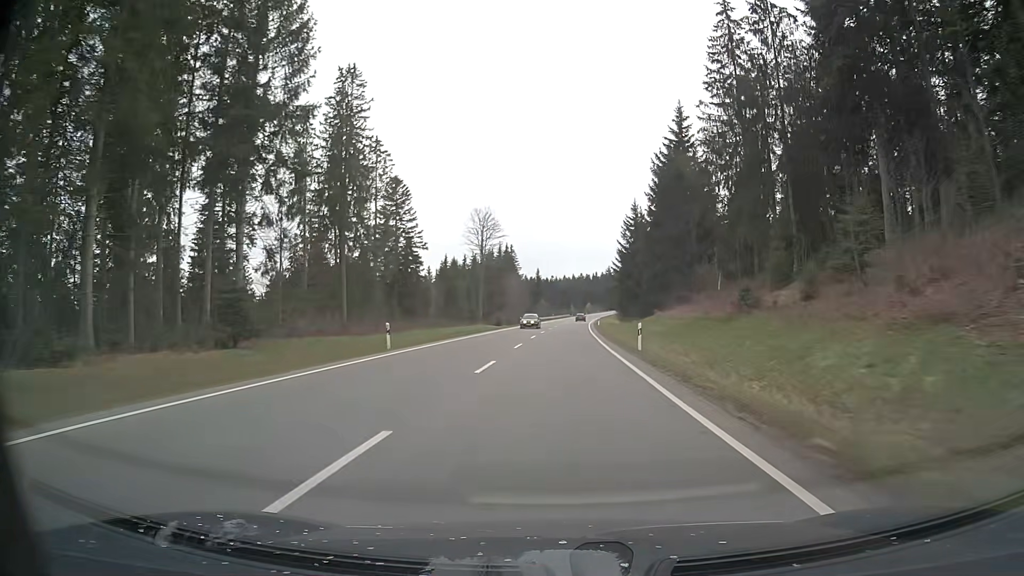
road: primary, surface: asphalt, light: Day
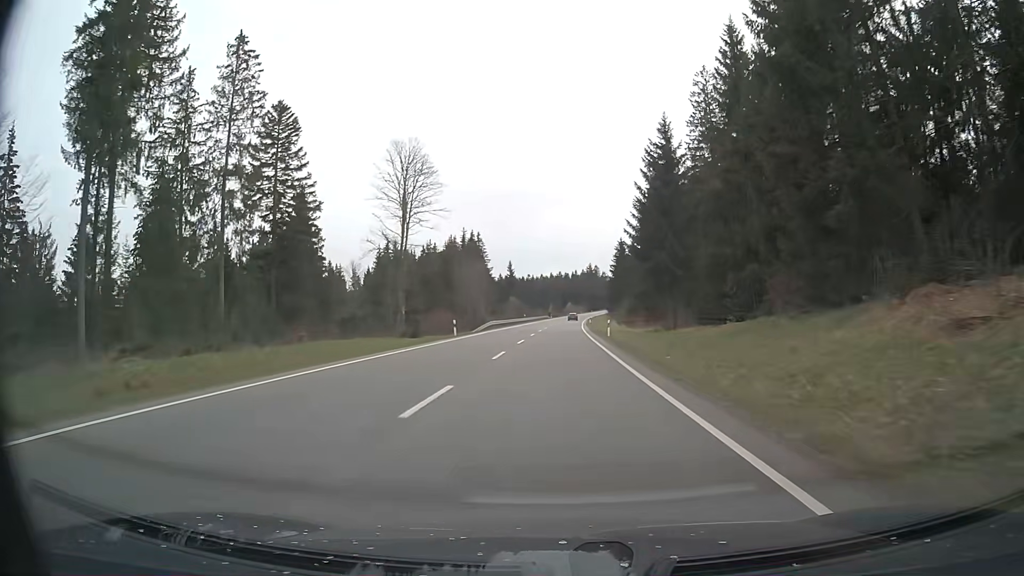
(+0.8, +42.7) m; +2°
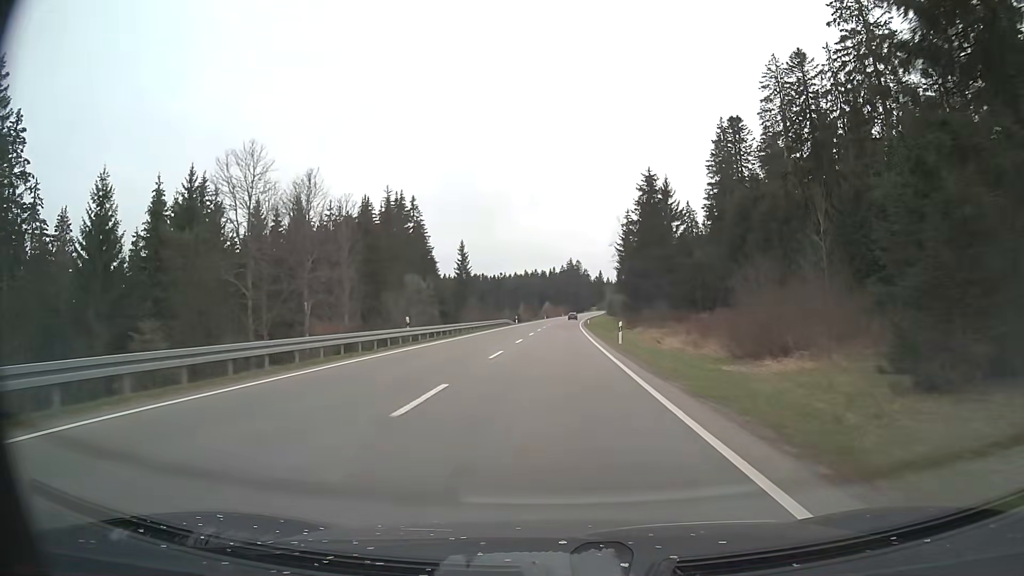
(+1.7, +71.7) m; +2°
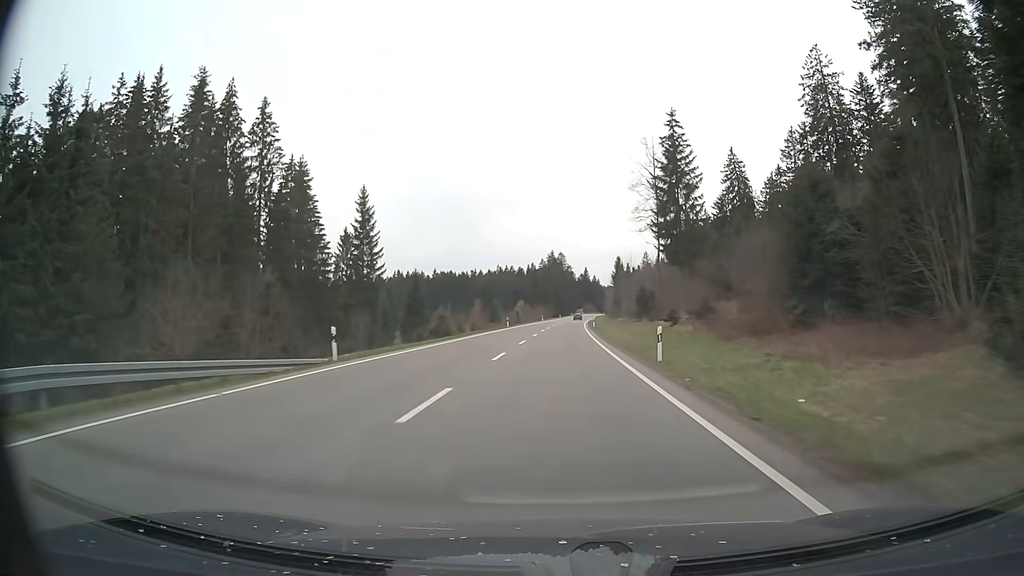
(+1.3, +72.6) m; +2°
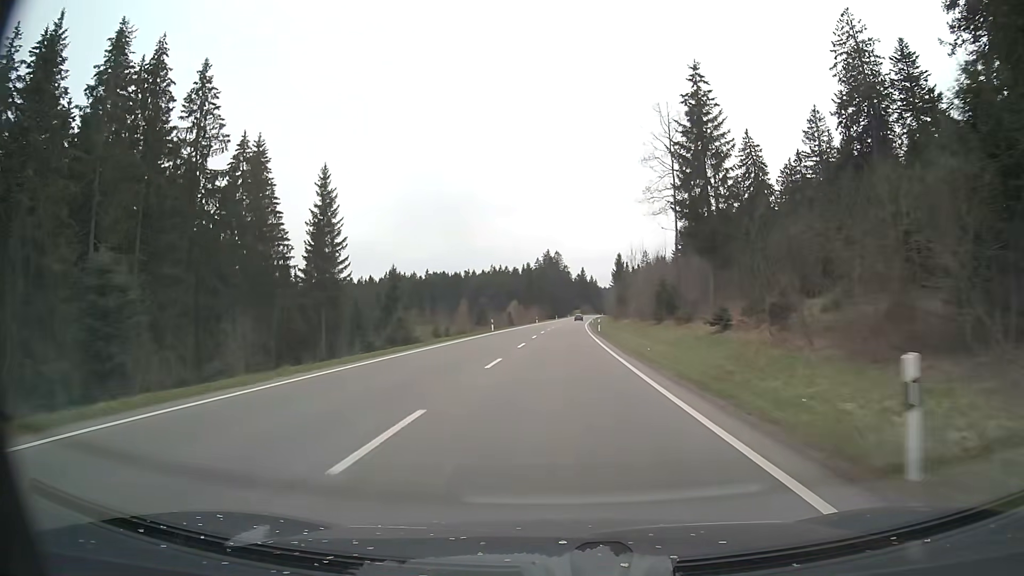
(0.0, +14.7) m; 0°
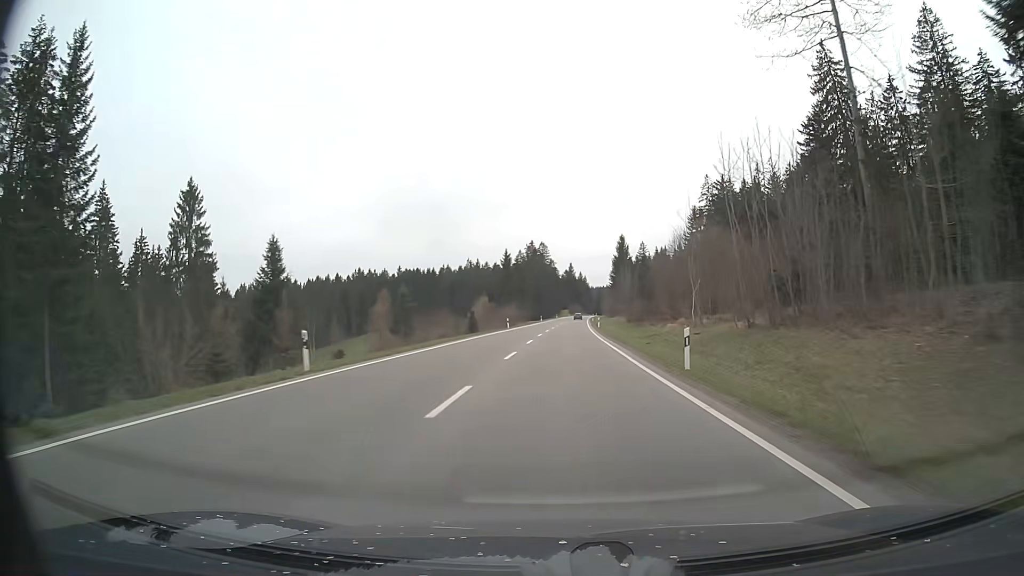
(+0.5, +44.8) m; +1°
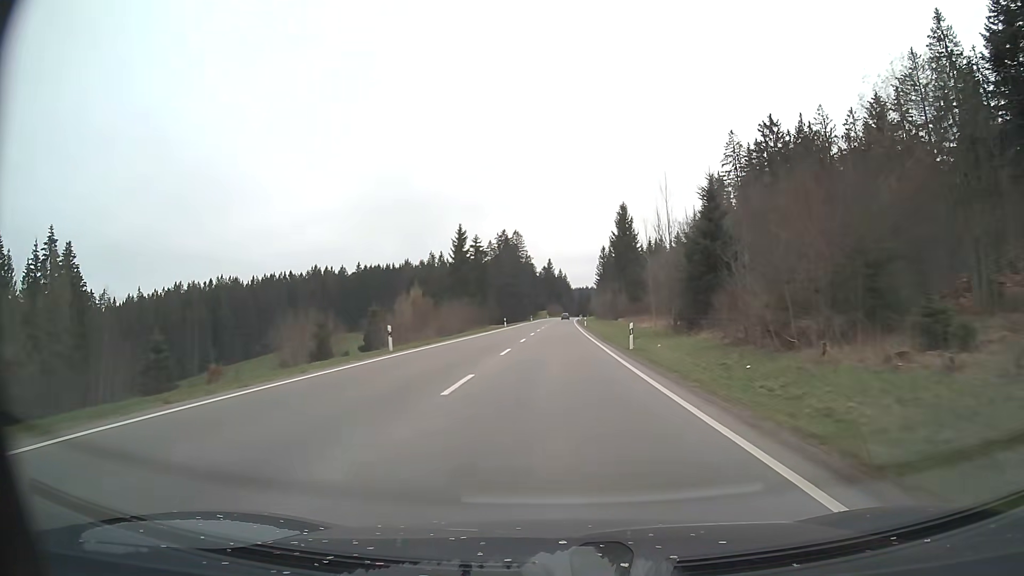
(+0.9, +45.3) m; +2°
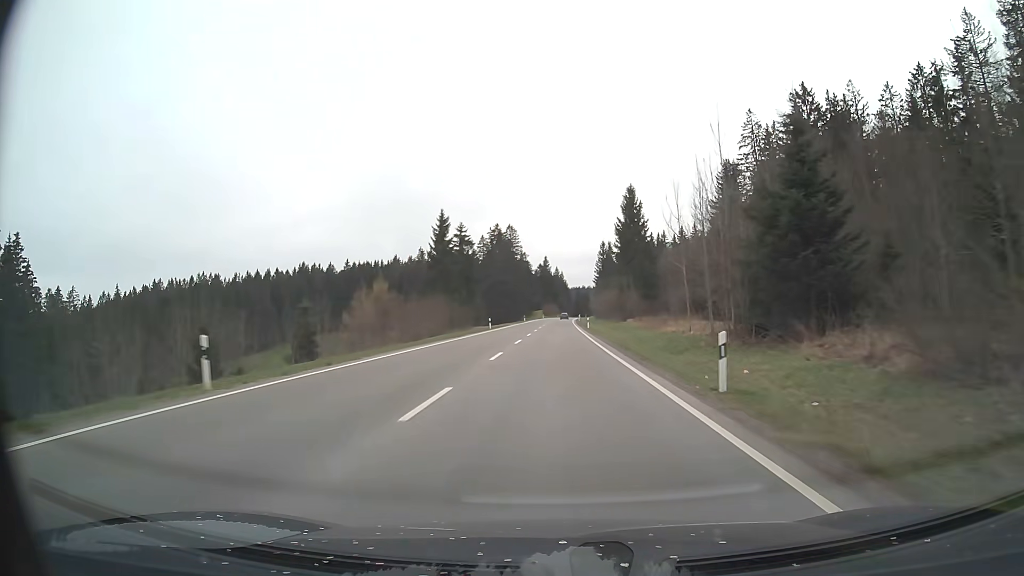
(0.0, +15.0) m; 0°
(0, +10) (0, +20) (0, +30) (0, +40) (0, +50) (+1, +60) (+1, +70) (+1, +80) (+1, +90) (+1, +100) m
